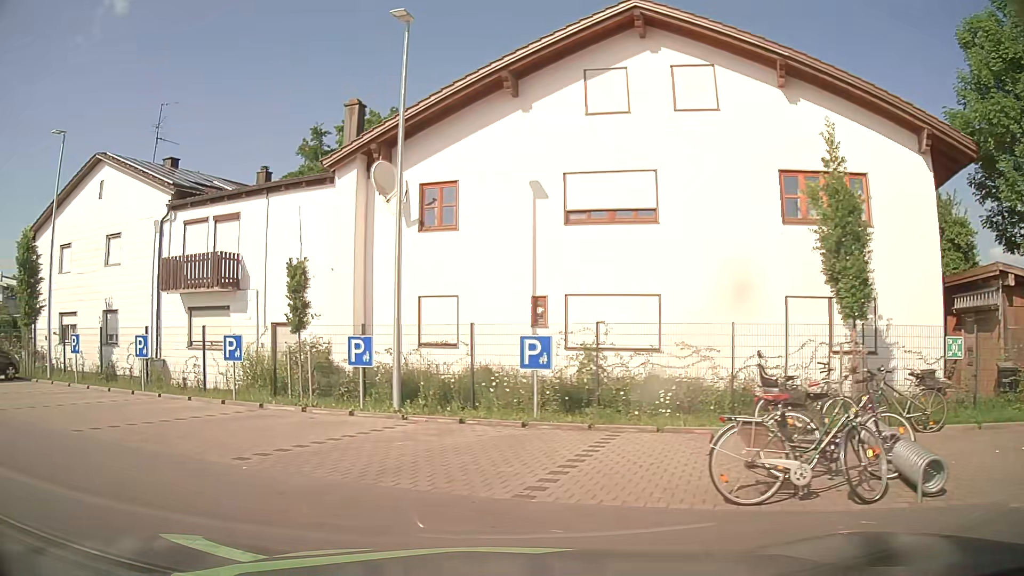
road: service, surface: asphalt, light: Day
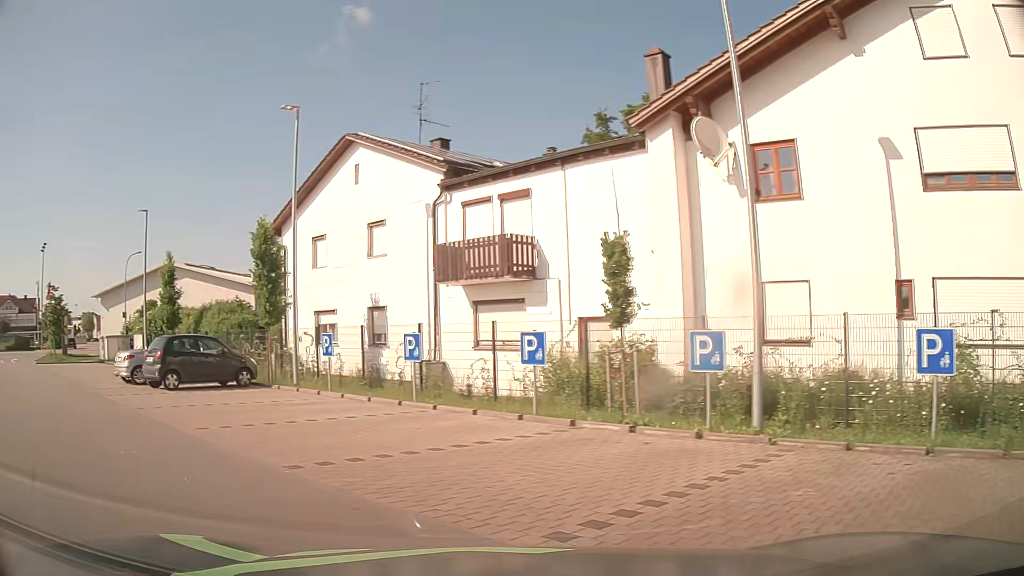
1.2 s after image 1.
(-0.8, +3.4) m; -26°
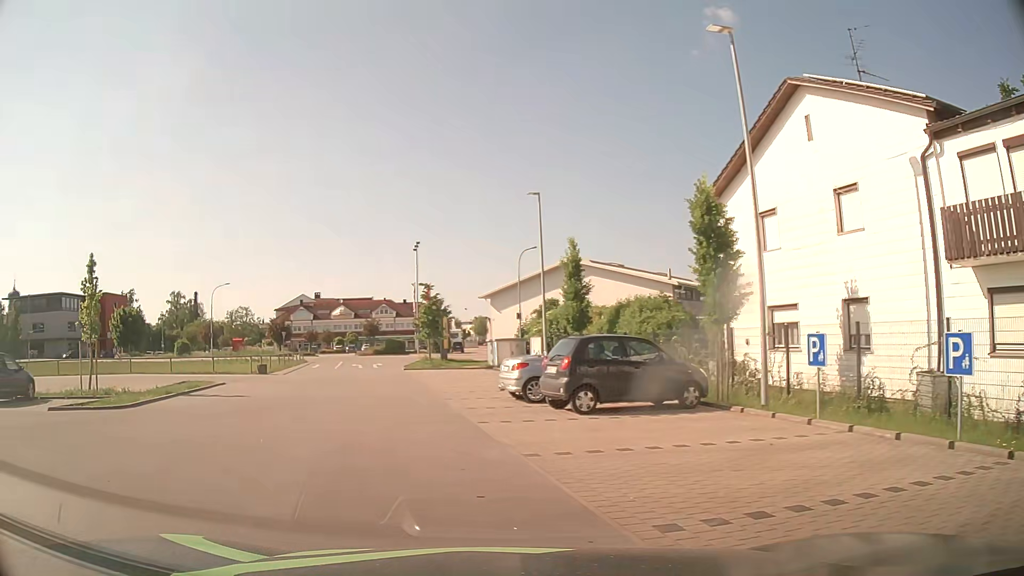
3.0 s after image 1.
(-1.9, +5.4) m; -34°
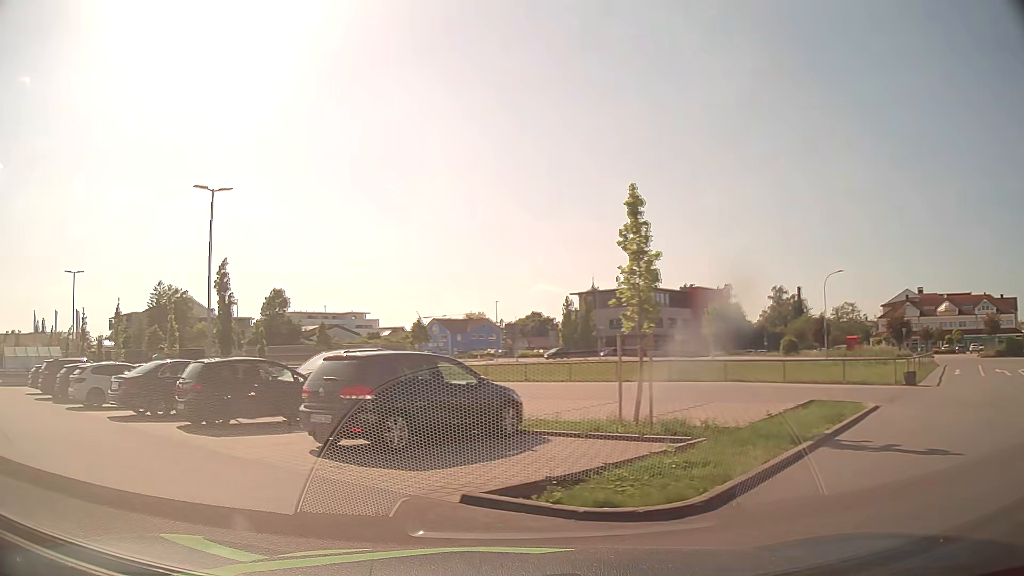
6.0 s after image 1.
(-3.8, +9.4) m; -51°
